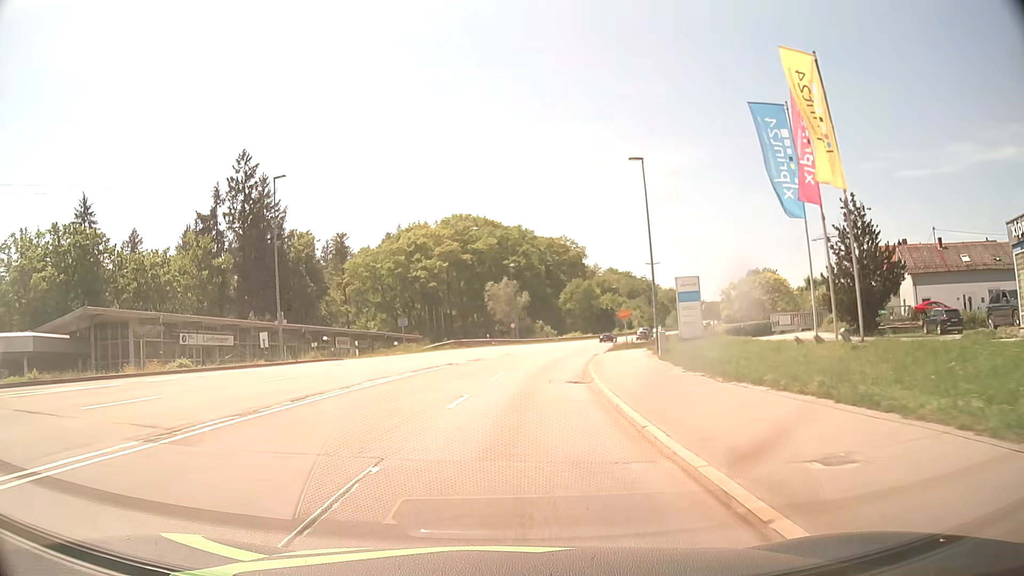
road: secondary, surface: asphalt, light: Day
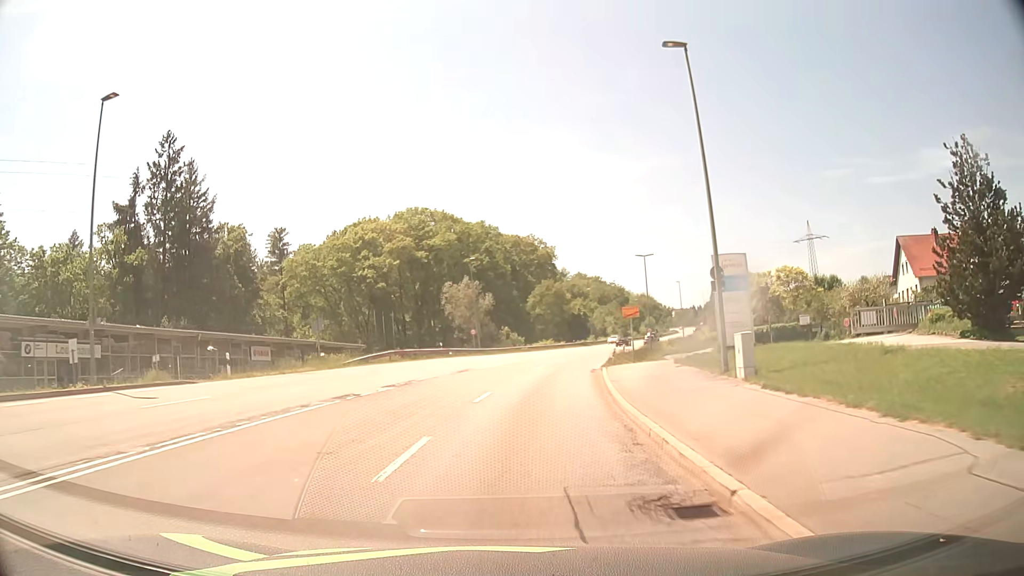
(+0.5, +15.3) m; +3°
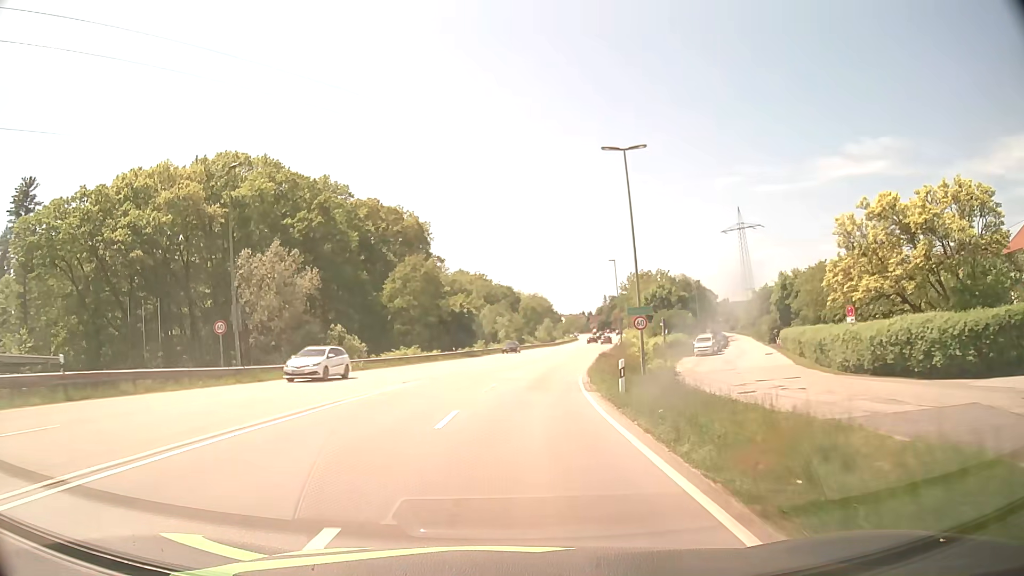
(+3.7, +40.1) m; +10°
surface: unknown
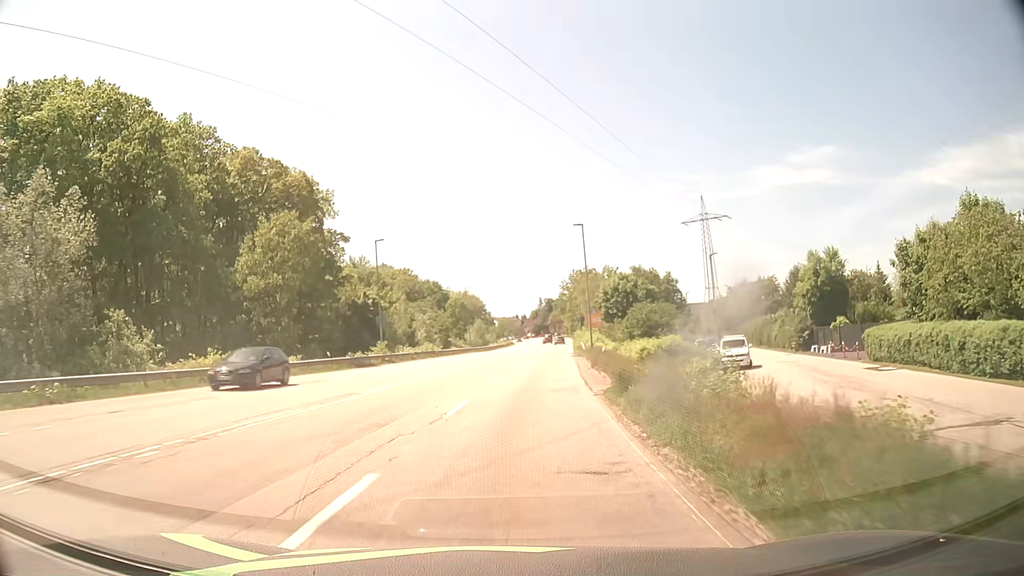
(+1.3, +26.1) m; +6°
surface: asphalt
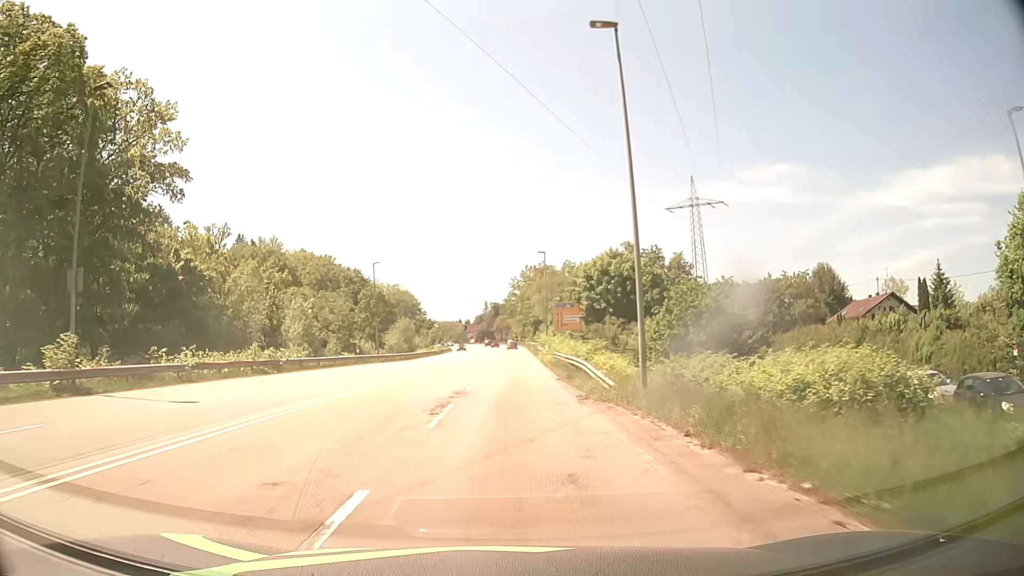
(+1.7, +35.5) m; +5°
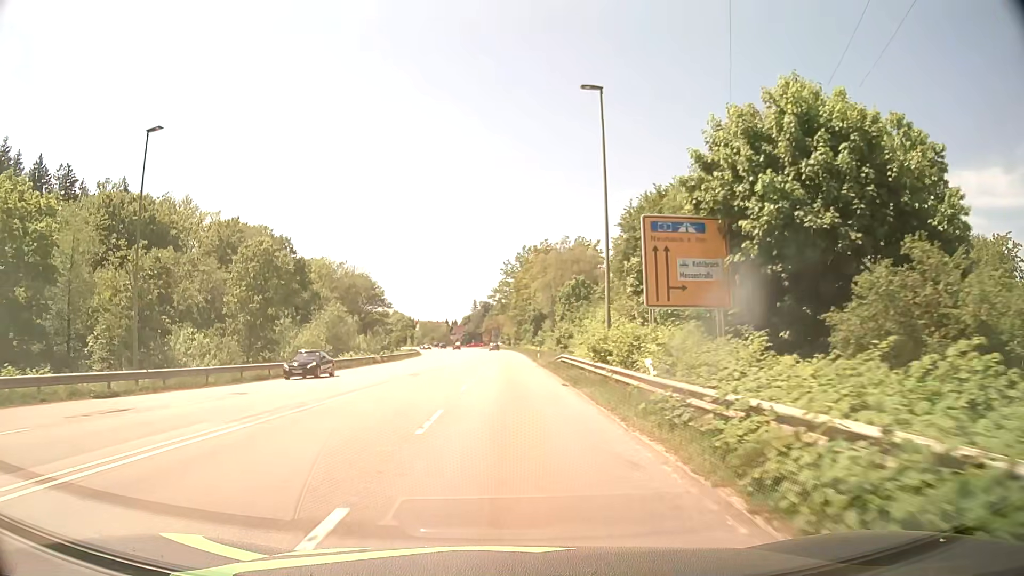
(+0.4, +45.1) m; +1°
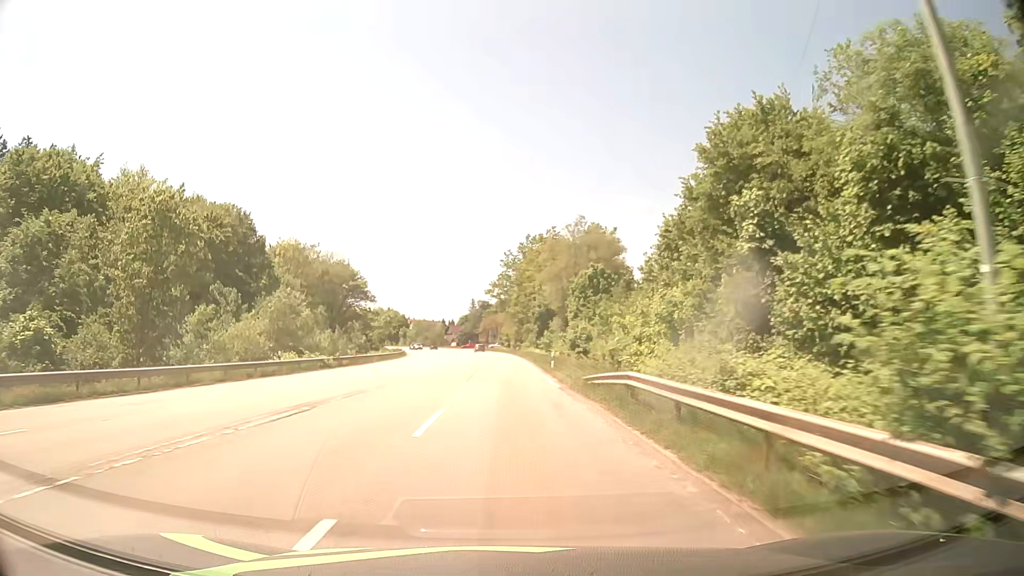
(0.0, +18.1) m; 0°
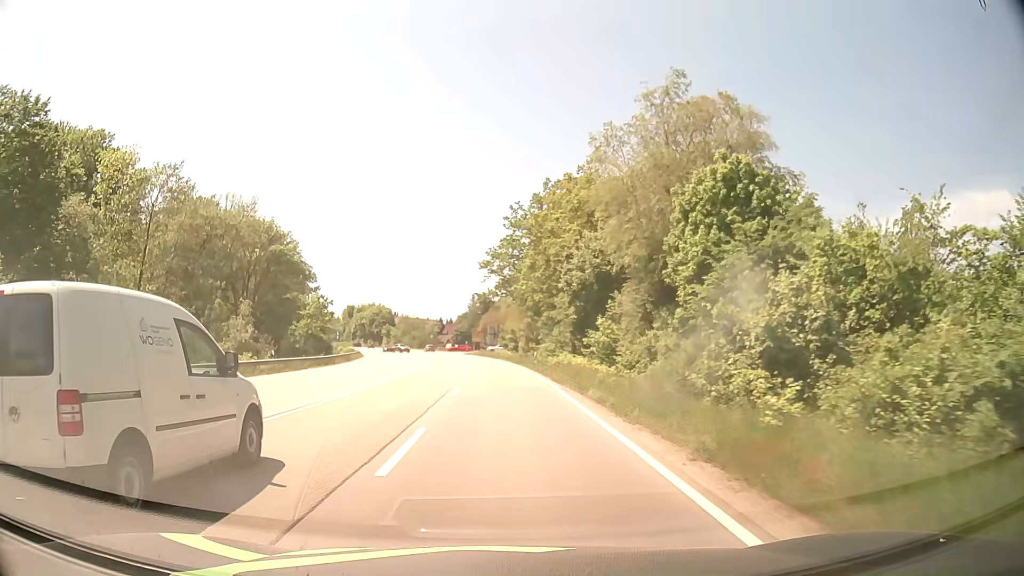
(0.0, +45.4) m; 0°
(0, +10) (0, +20) (0, +30) (-1, +40) (-1, +50) (-2, +60) (-3, +70) (-4, +80) (-6, +90) (-7, +100) m
